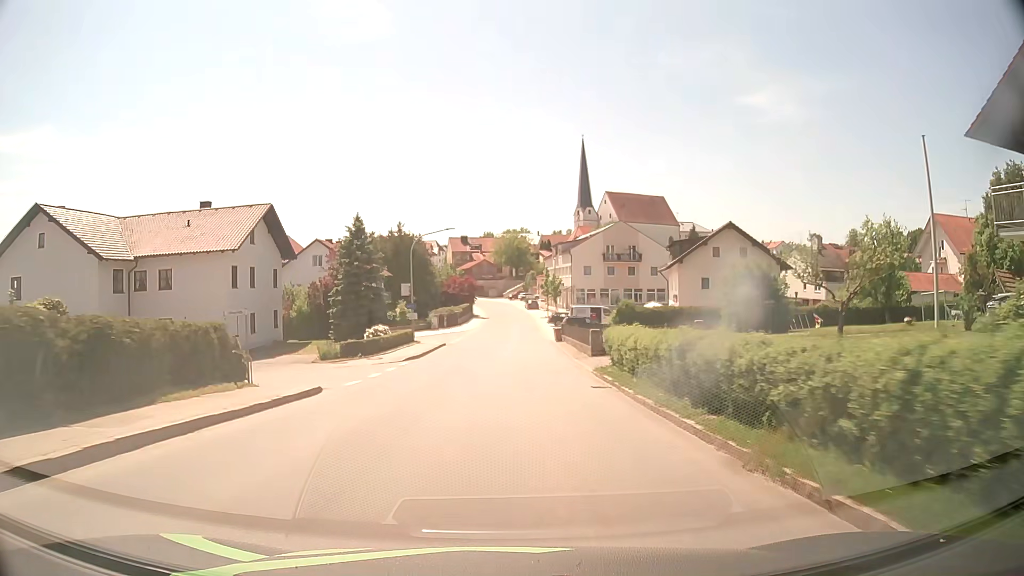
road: tertiary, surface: asphalt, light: Day
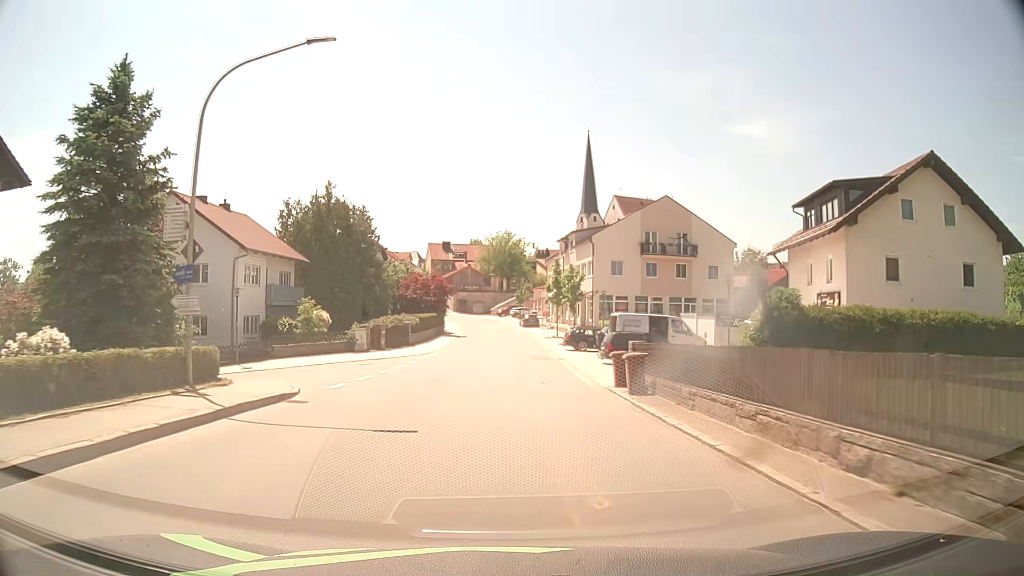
(+0.2, +30.3) m; +1°
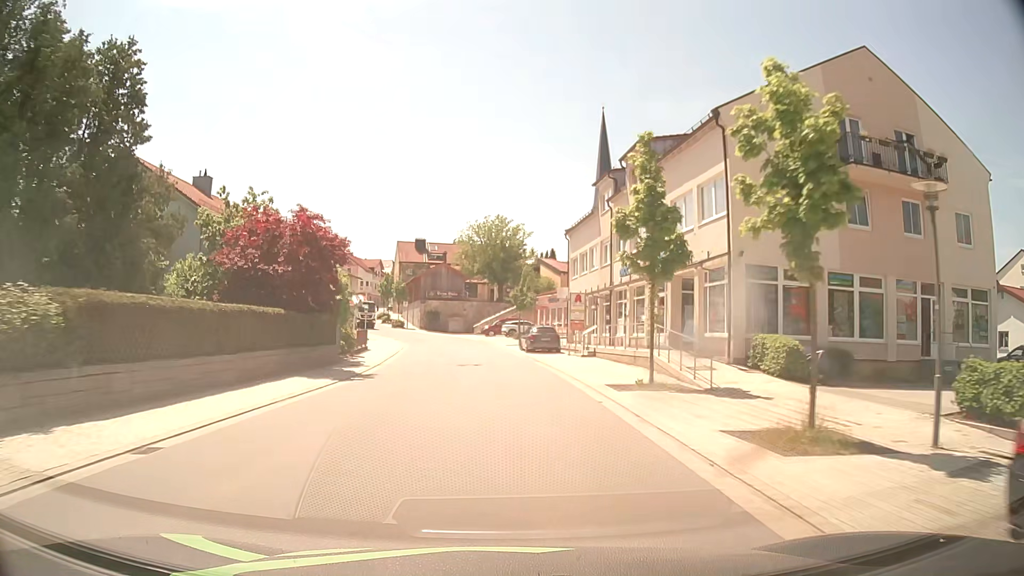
(+0.5, +37.8) m; +1°
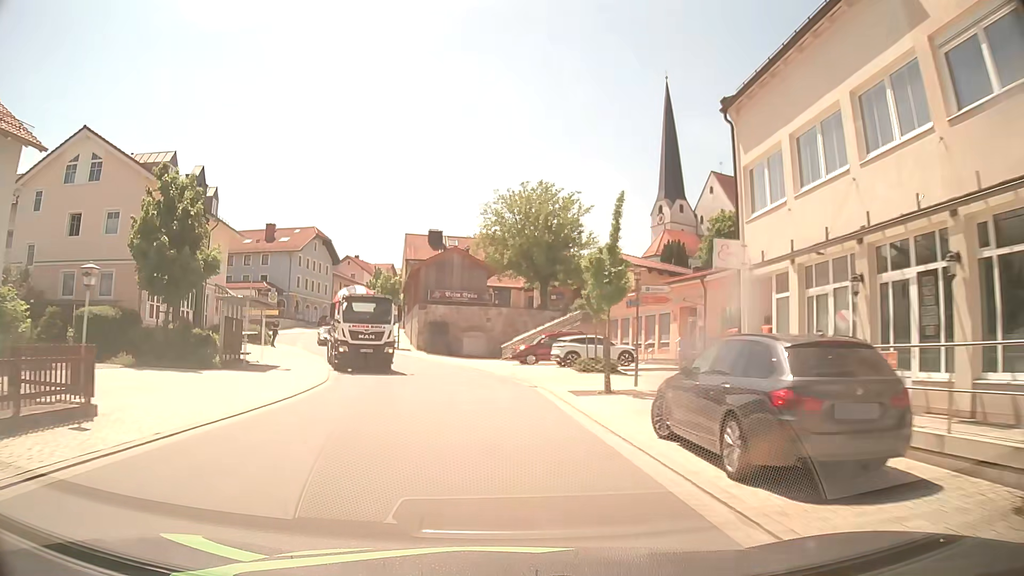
(-0.9, +29.8) m; -3°
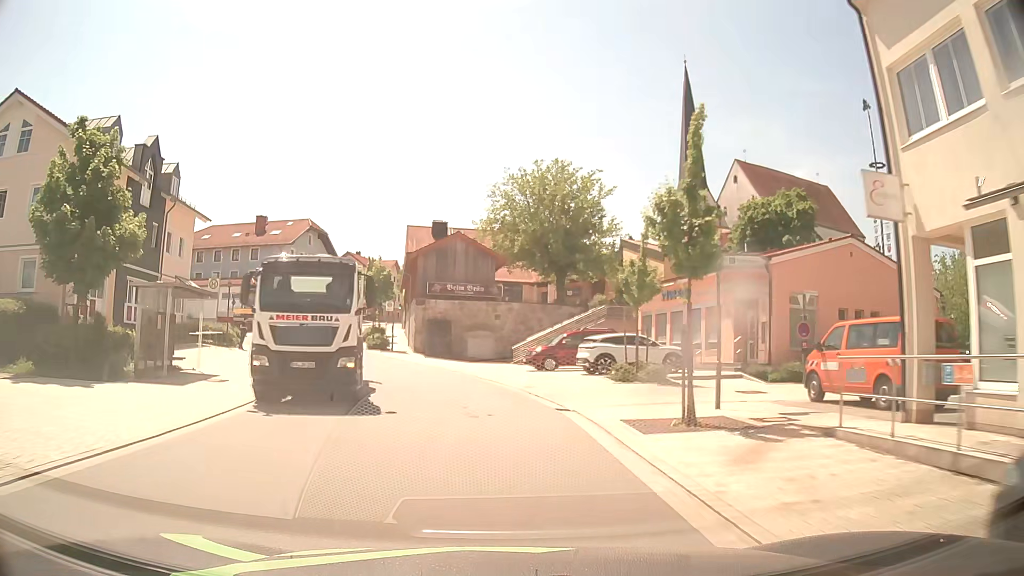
(0.0, +7.4) m; -1°
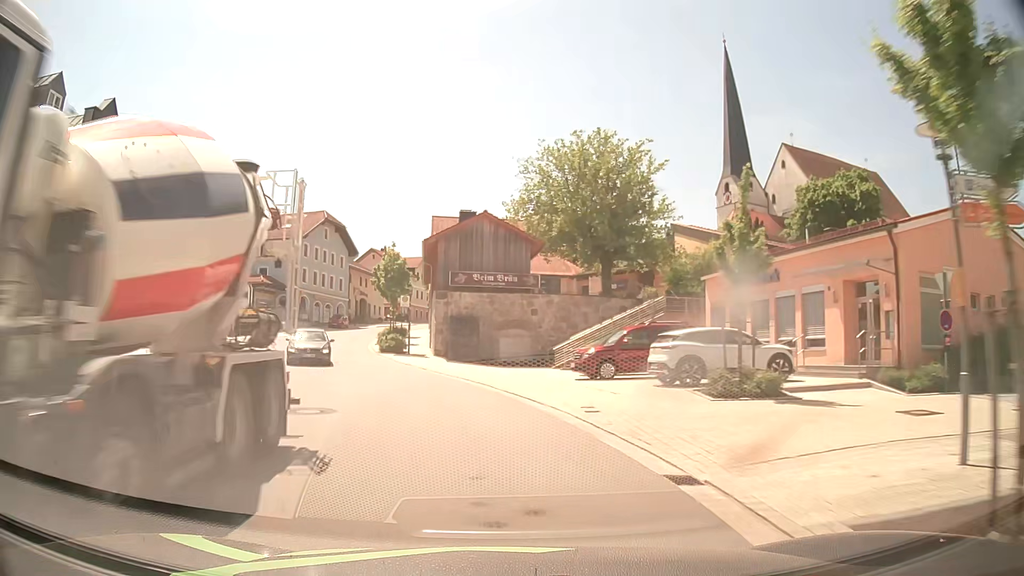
(-0.1, +7.4) m; -2°
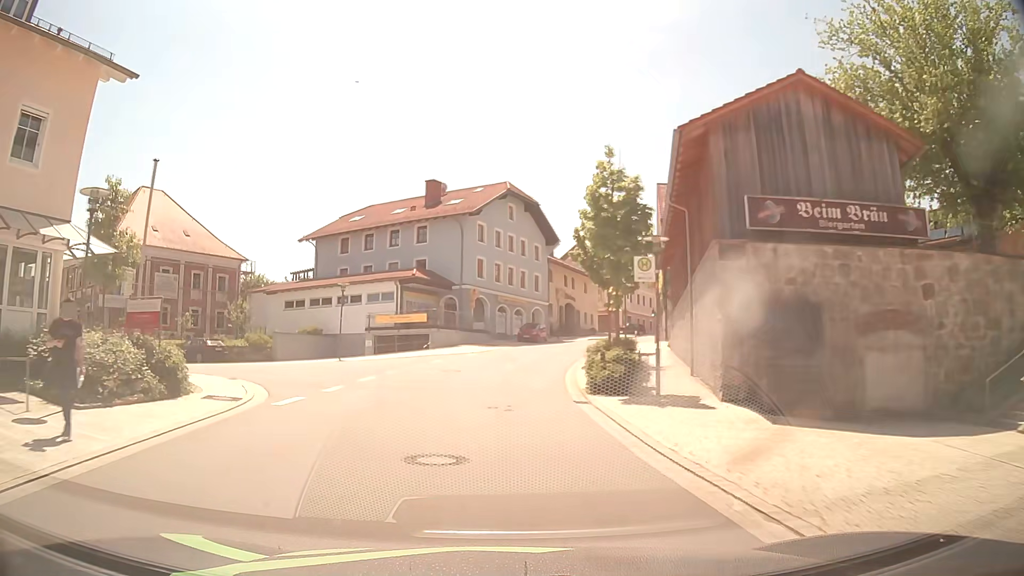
(-3.7, +21.8) m; -19°
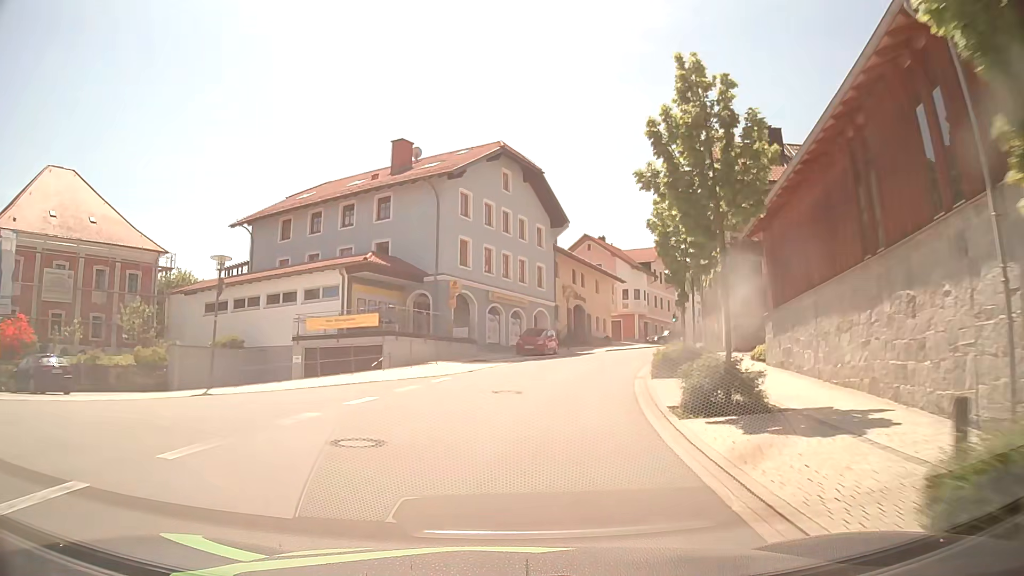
(-0.3, +14.7) m; 0°
(0, +10) (+2, +20) (+4, +30) (+7, +39) (+11, +48) (+16, +57) (+21, +66) (+26, +75) (+30, +84) (+33, +93) m
